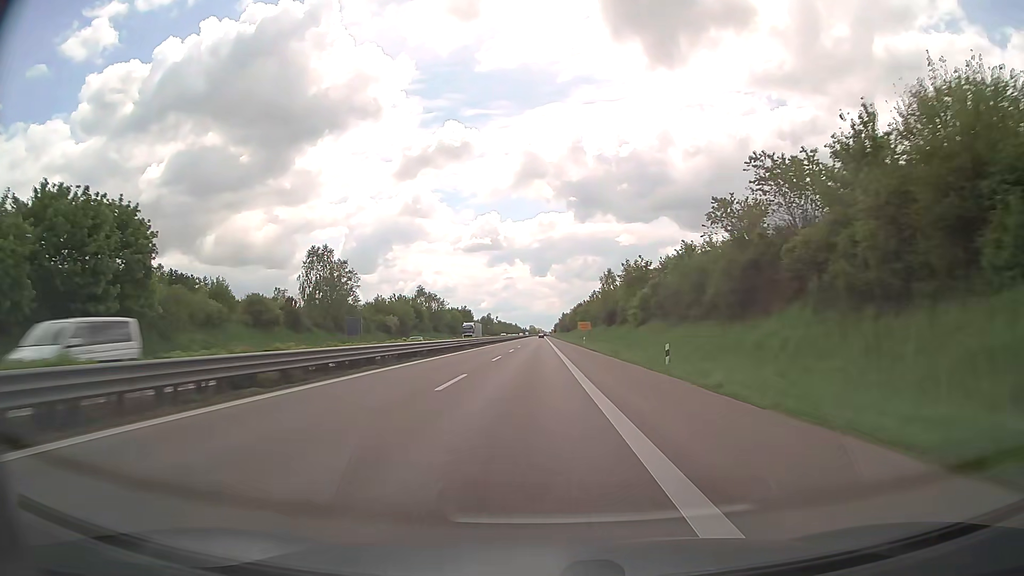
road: trunk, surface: asphalt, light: Day
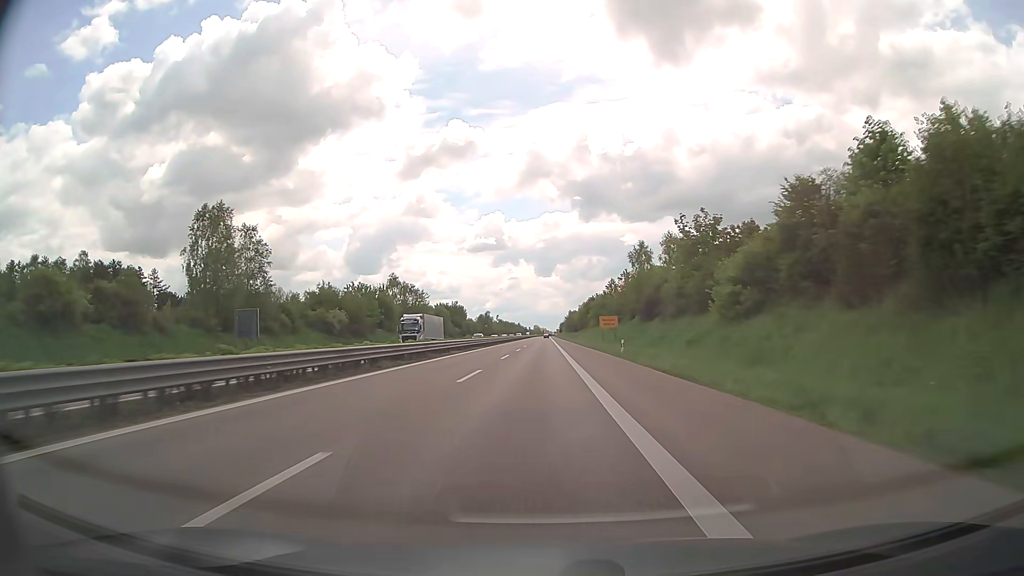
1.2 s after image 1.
(-0.1, +32.9) m; 0°
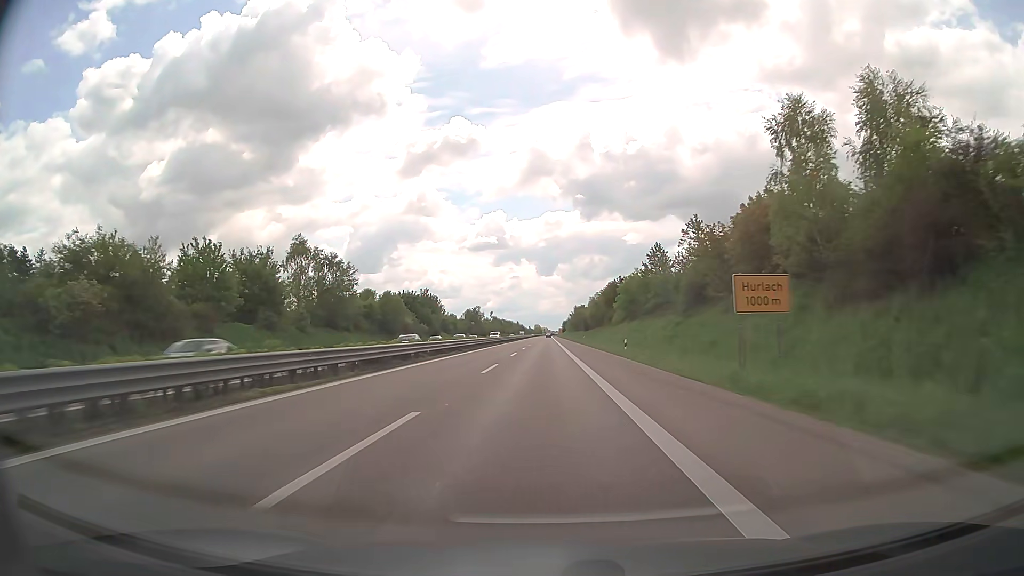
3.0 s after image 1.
(0.0, +49.7) m; 0°
(0, +10) (0, +20) (0, +30) (0, +40) (0, +50) (0, +60) (0, +70) (0, +80) (+1, +90) (+1, +100) m
